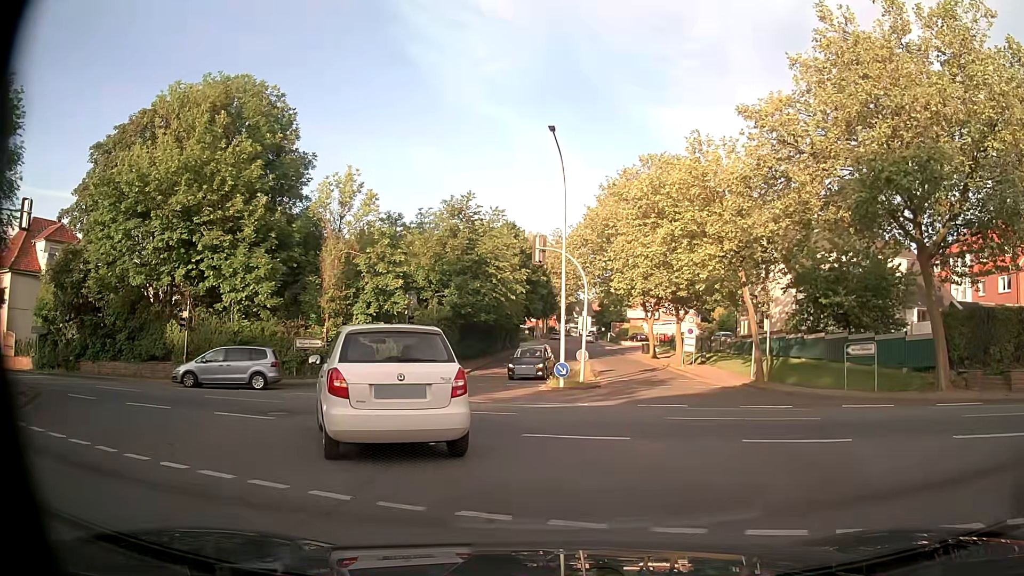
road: residential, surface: asphalt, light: Day
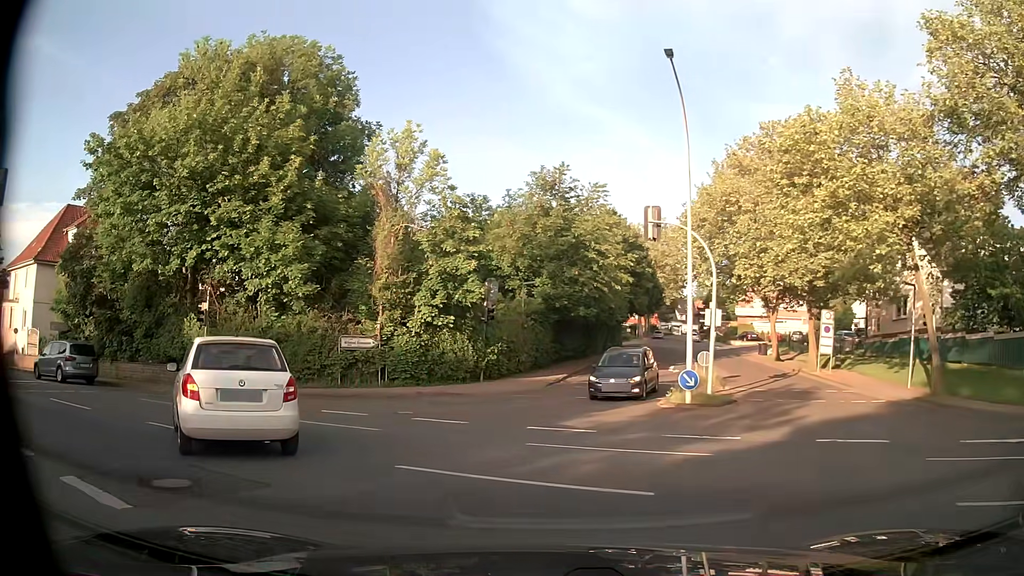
(-0.5, +7.2) m; -9°
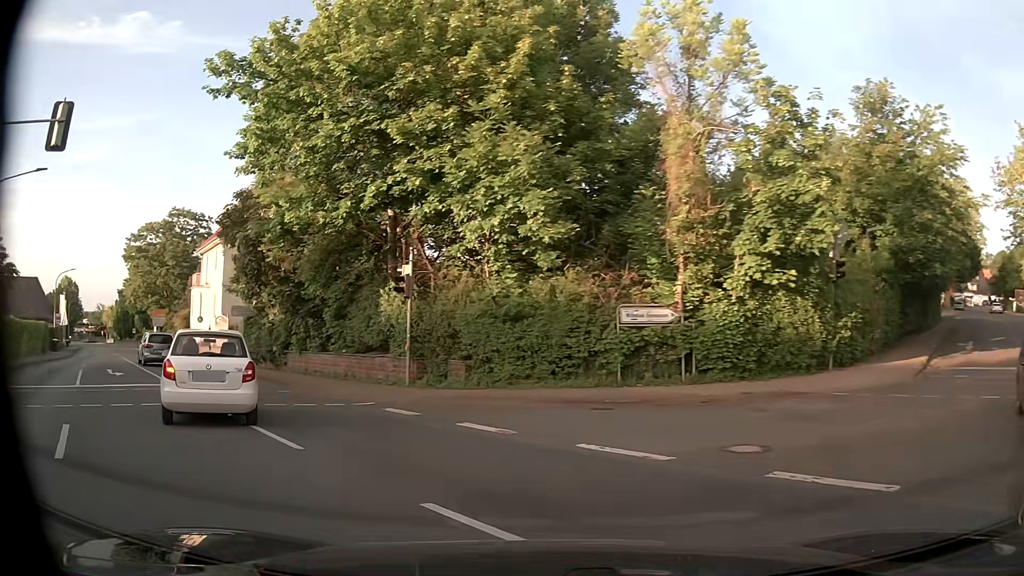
(-1.7, +9.0) m; -24°
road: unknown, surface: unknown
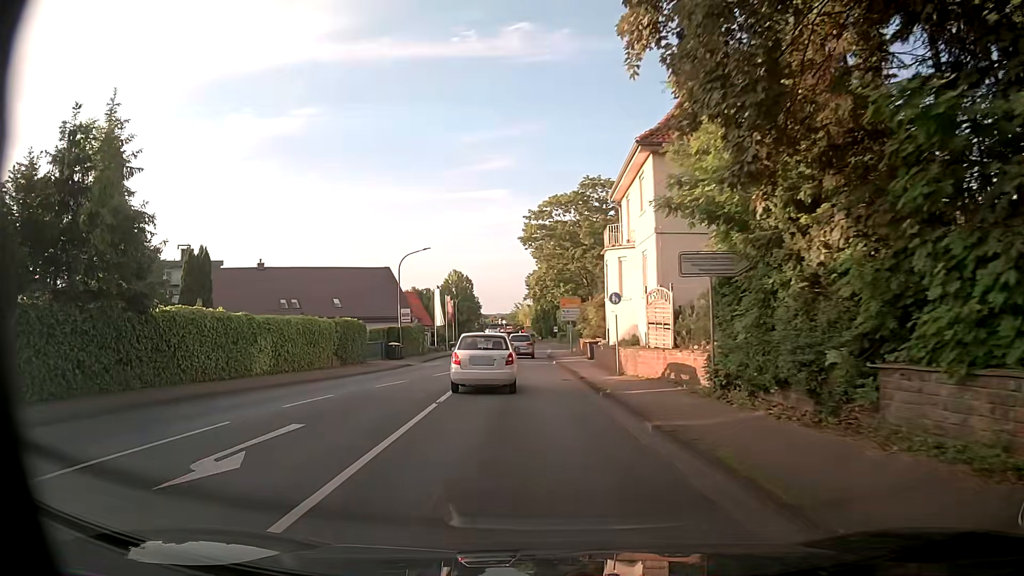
(-8.3, +18.8) m; -37°
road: primary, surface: asphalt
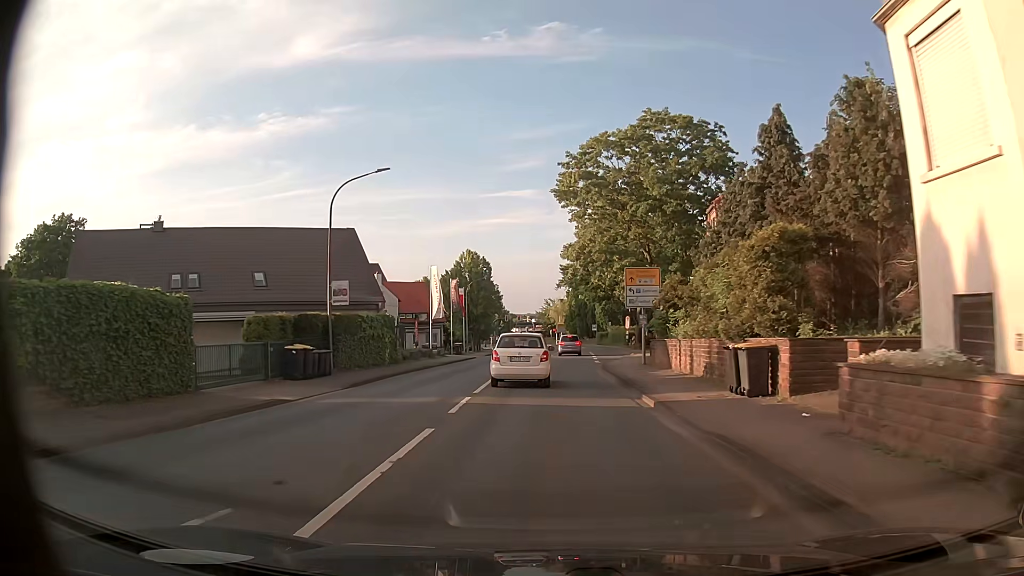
(-1.3, +23.9) m; -3°
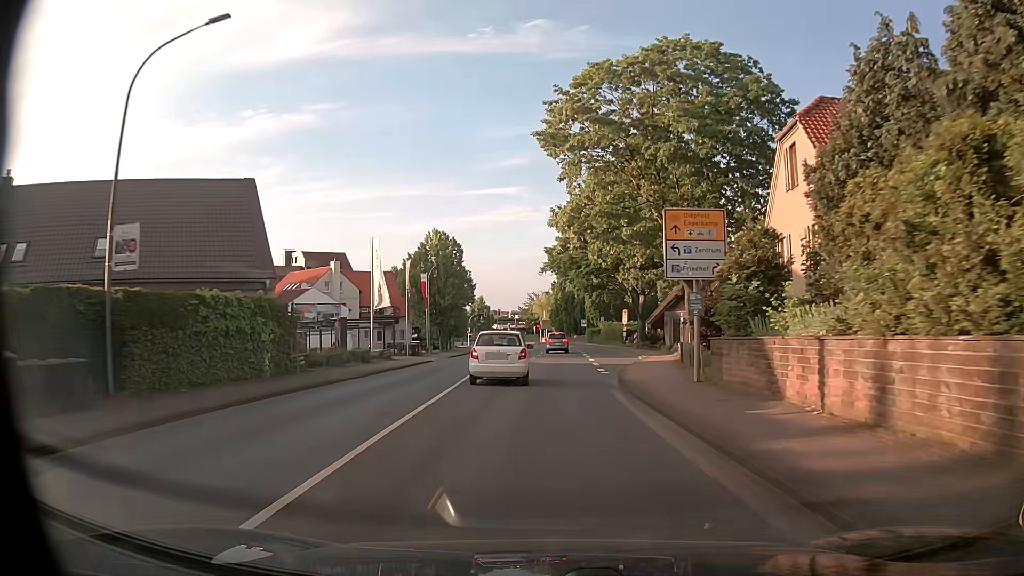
(+0.2, +14.0) m; +2°
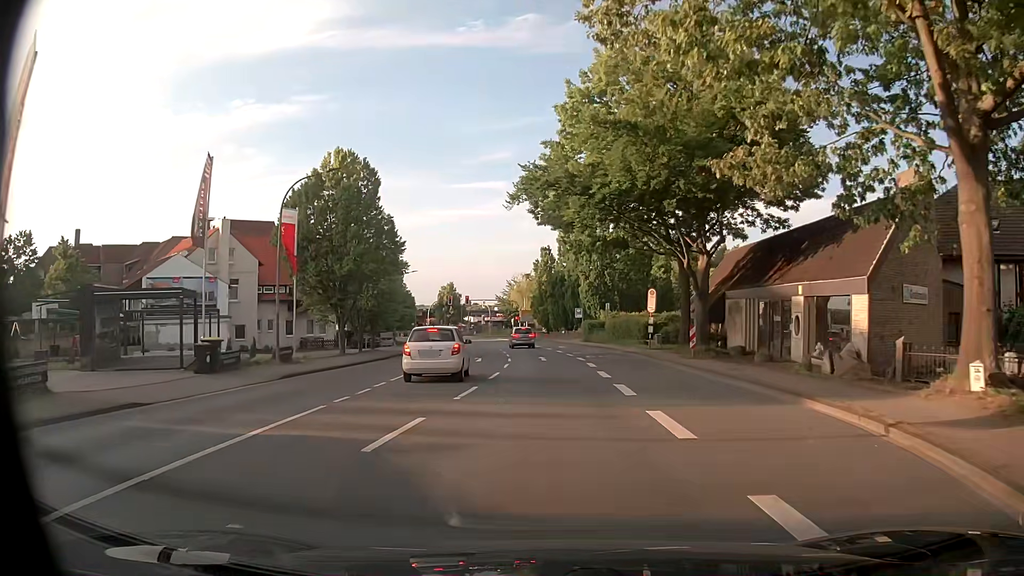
(+0.4, +29.0) m; +1°
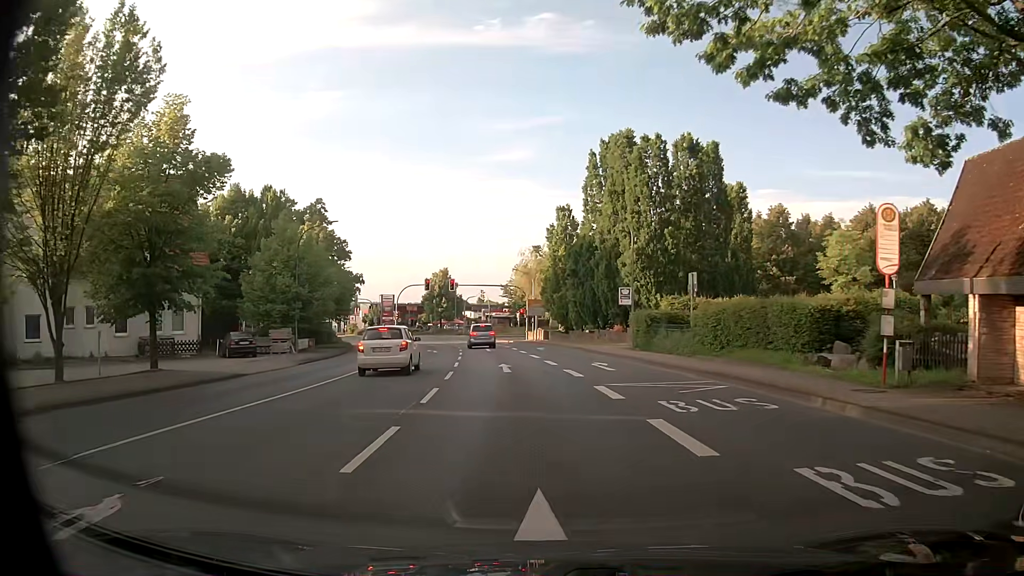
(-0.2, +31.2) m; -2°
